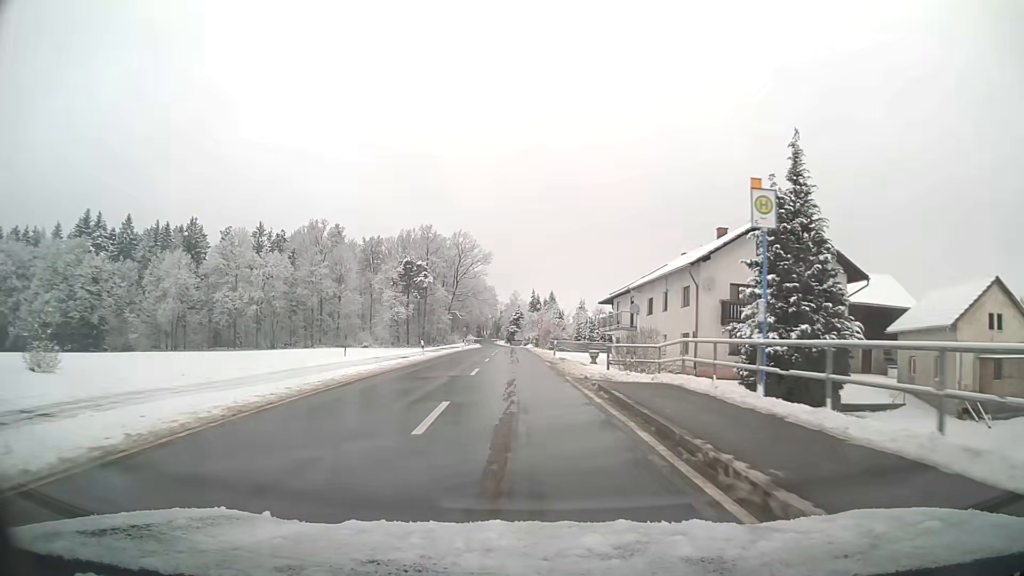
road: tertiary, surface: asphalt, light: Day
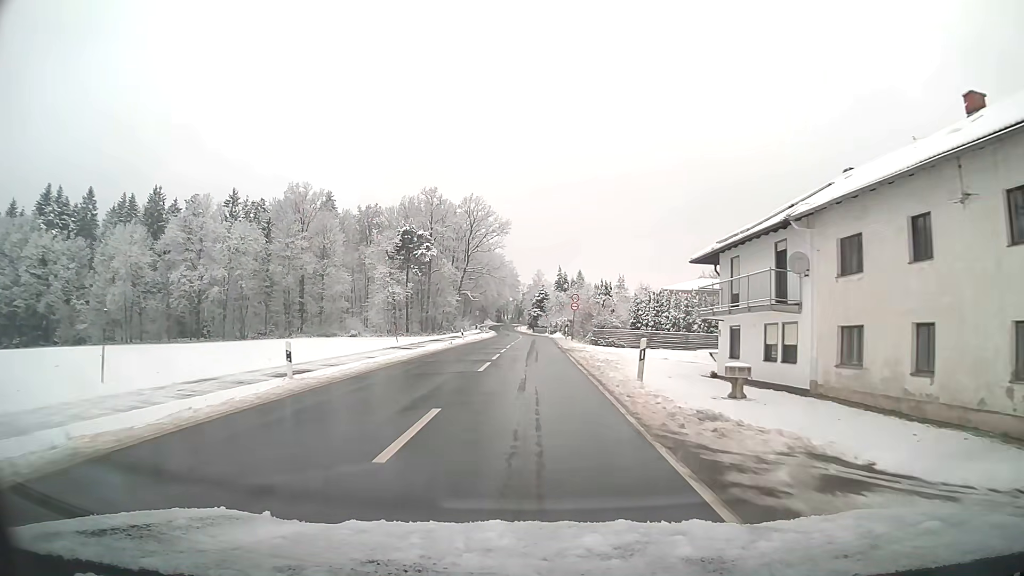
(-0.5, +26.0) m; -2°
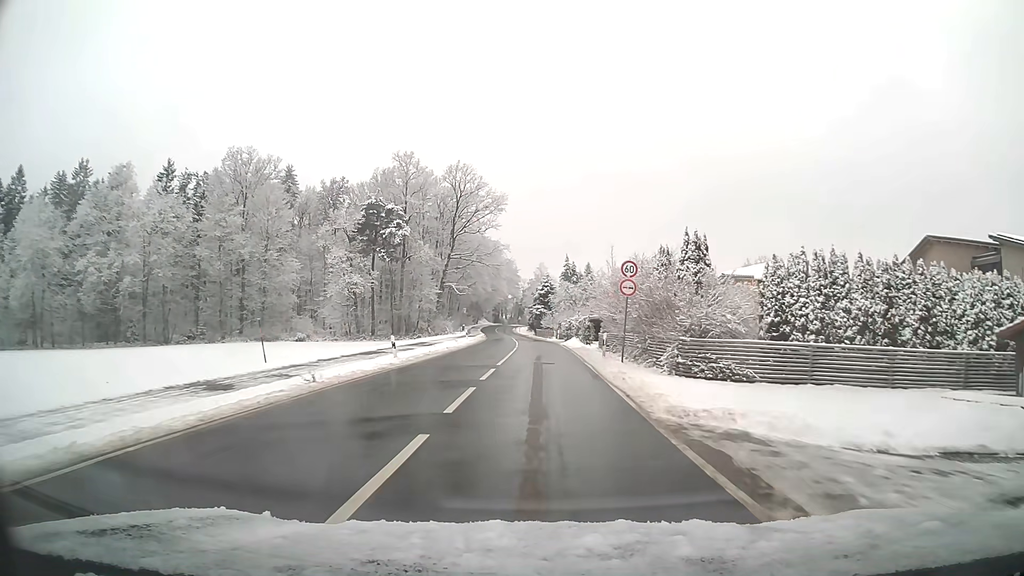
(0.0, +26.4) m; 0°
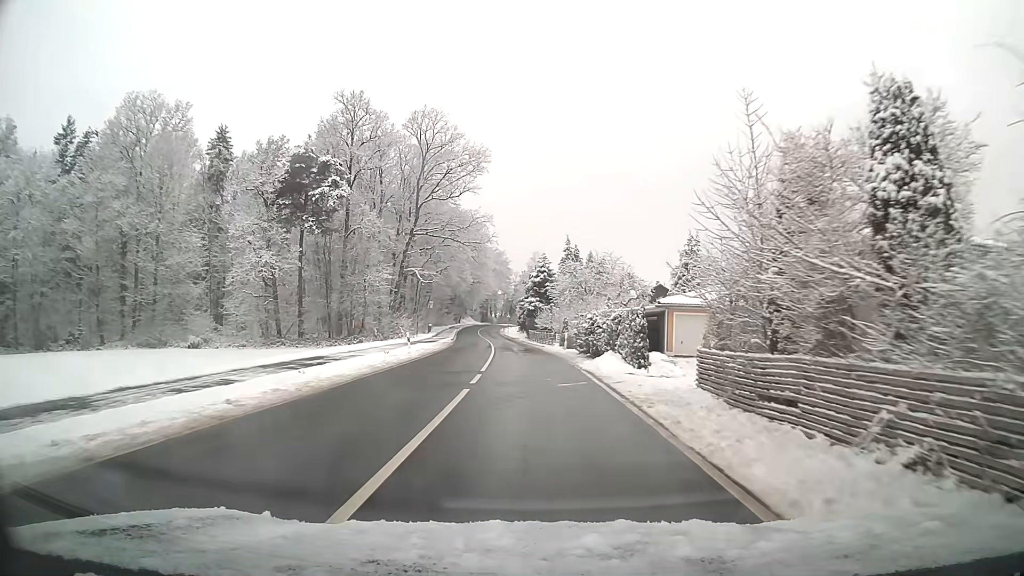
(+0.1, +26.5) m; 0°
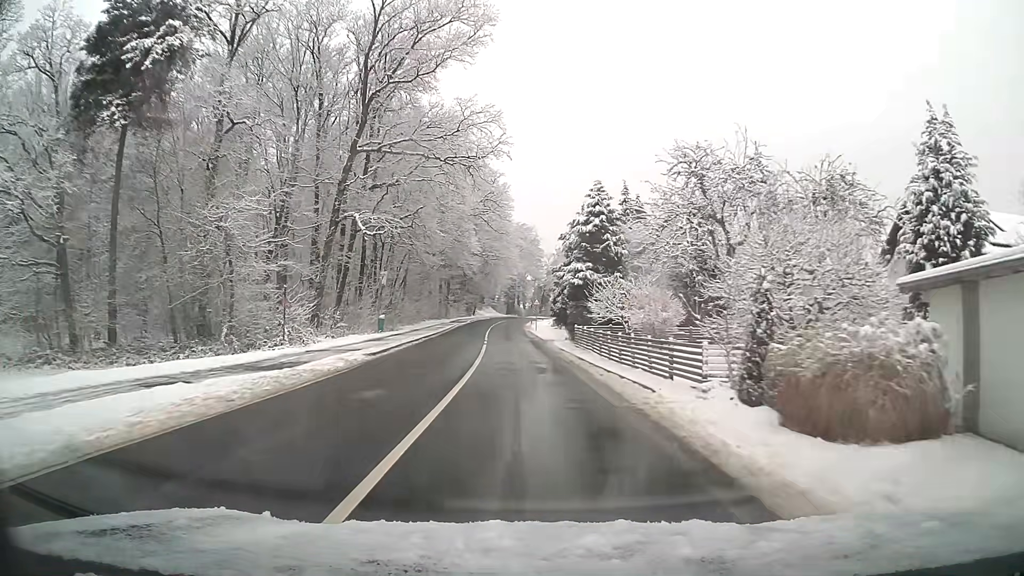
(-0.8, +35.4) m; -3°
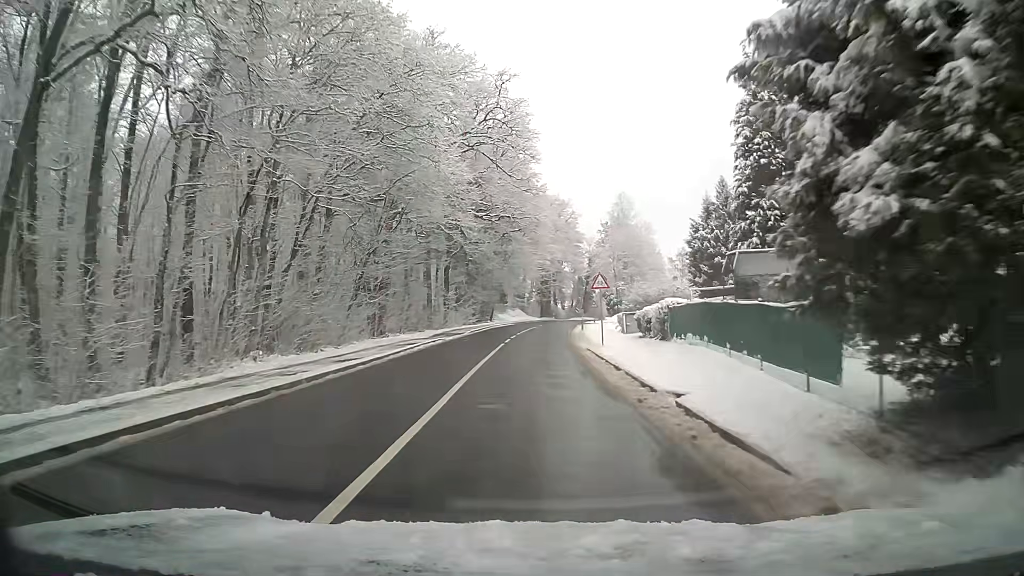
(-0.9, +34.8) m; -3°
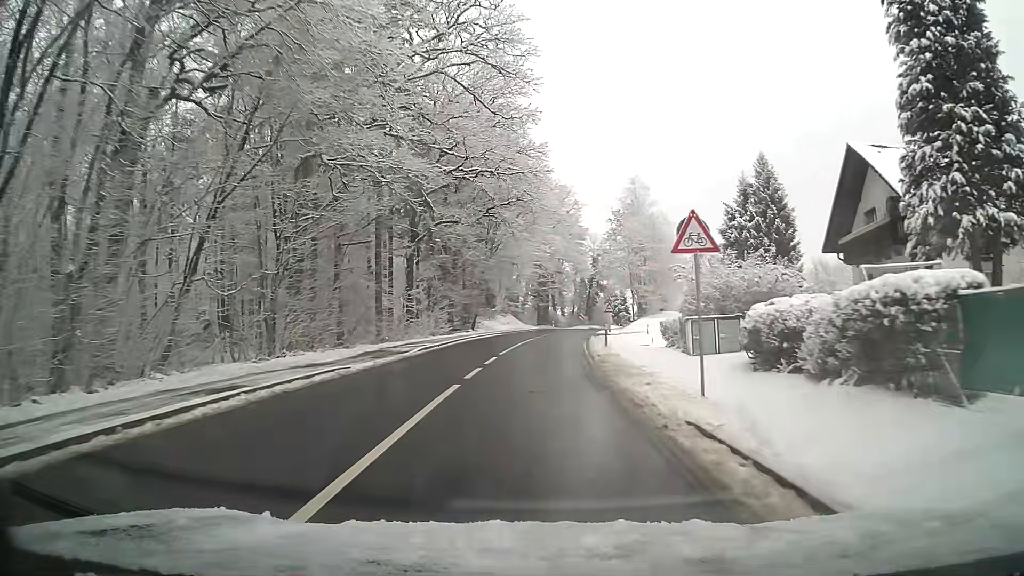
(+0.1, +17.1) m; +1°
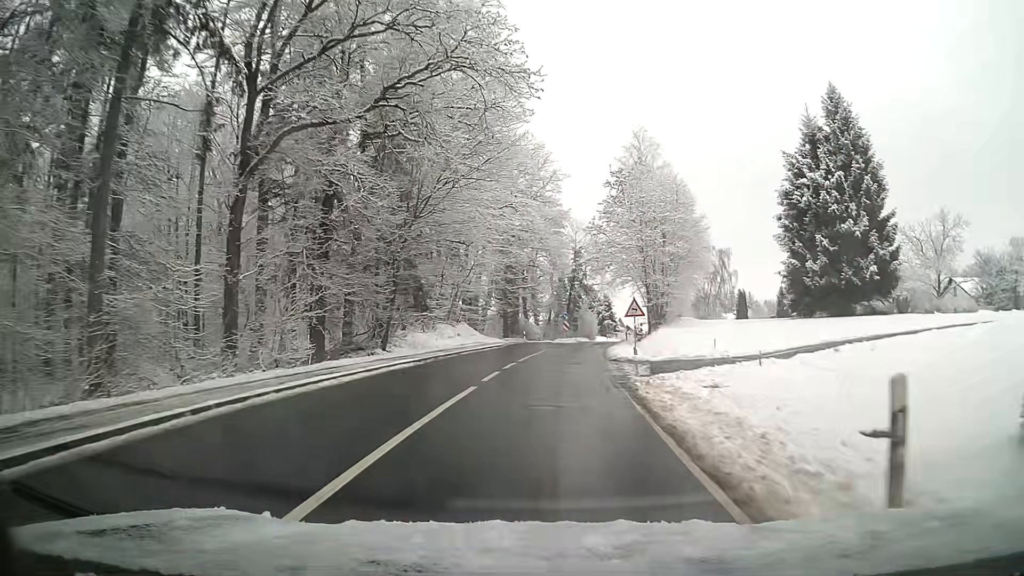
(+0.5, +24.7) m; +3°
